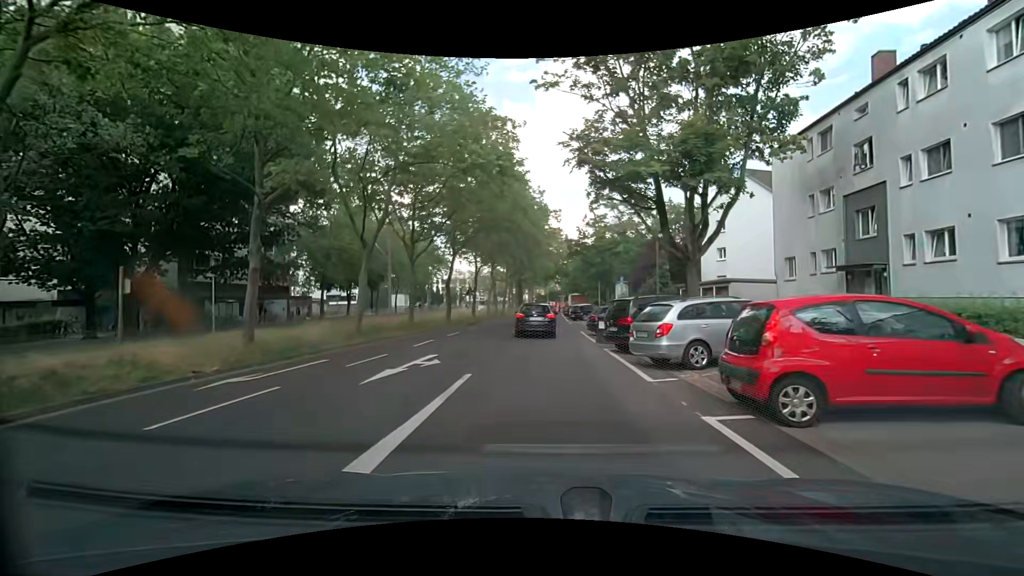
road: tertiary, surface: asphalt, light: Day
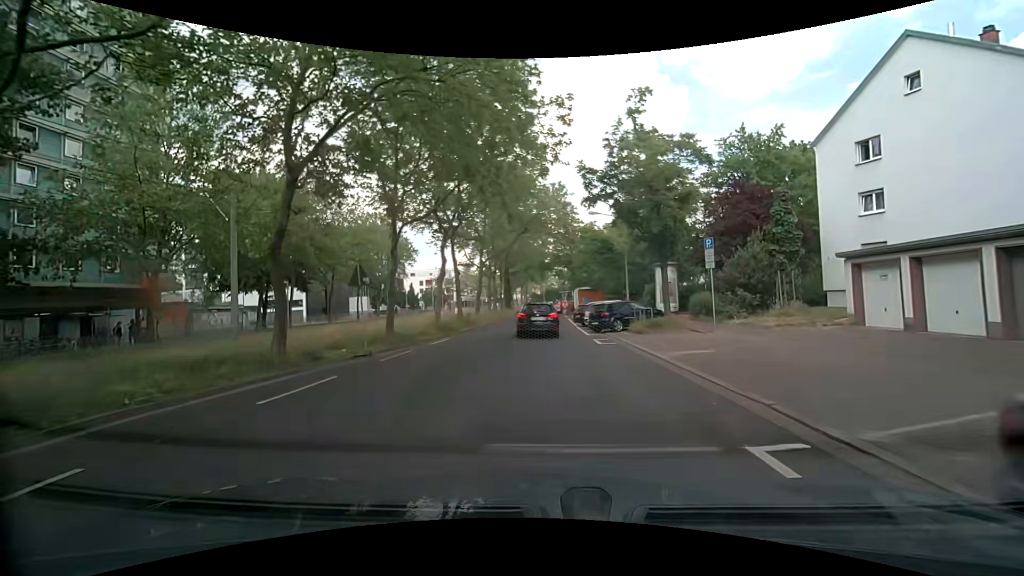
(-0.3, +22.2) m; 0°
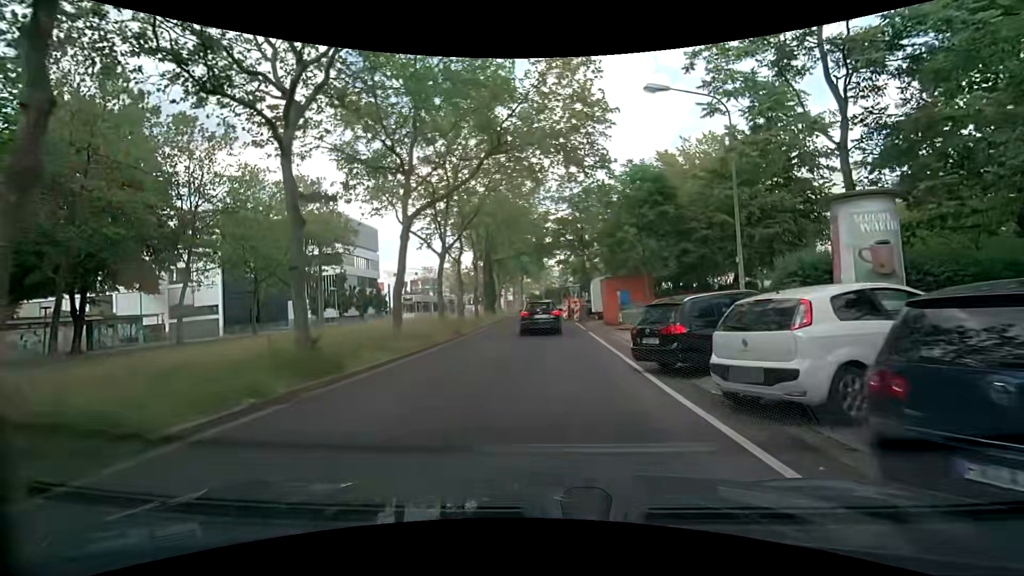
(-0.1, +21.8) m; -1°
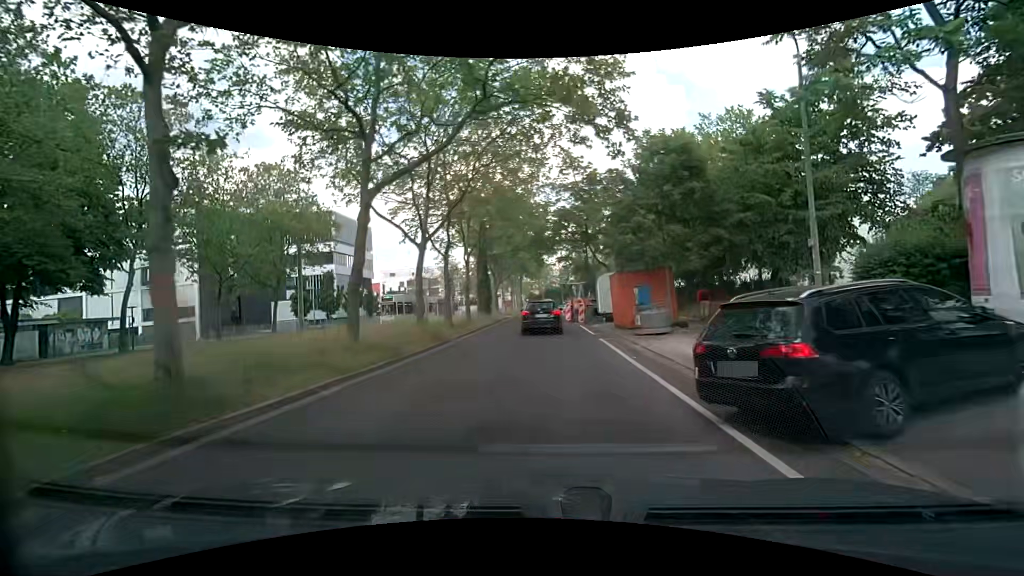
(-0.1, +4.3) m; 0°
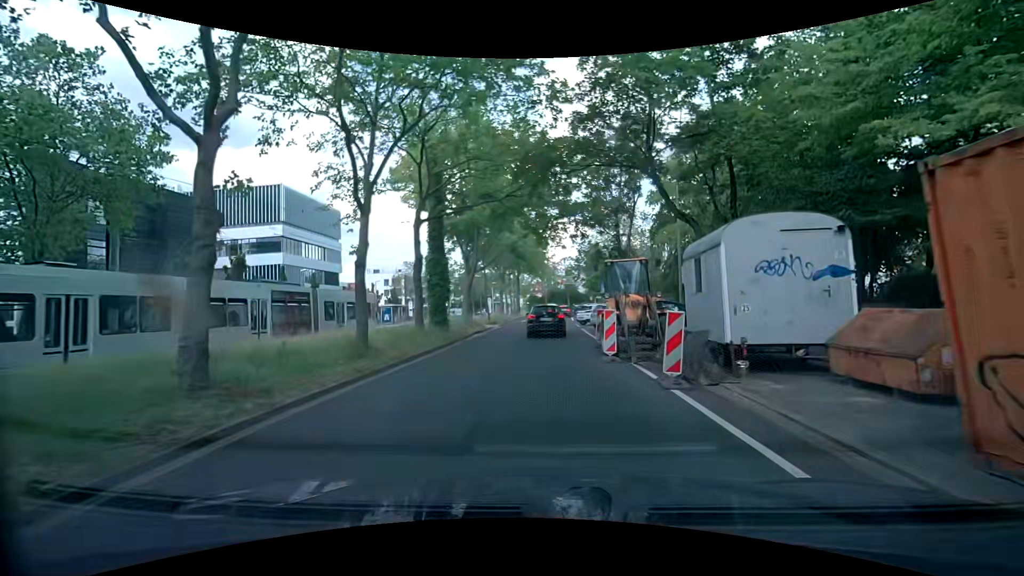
(+0.1, +20.8) m; -1°
